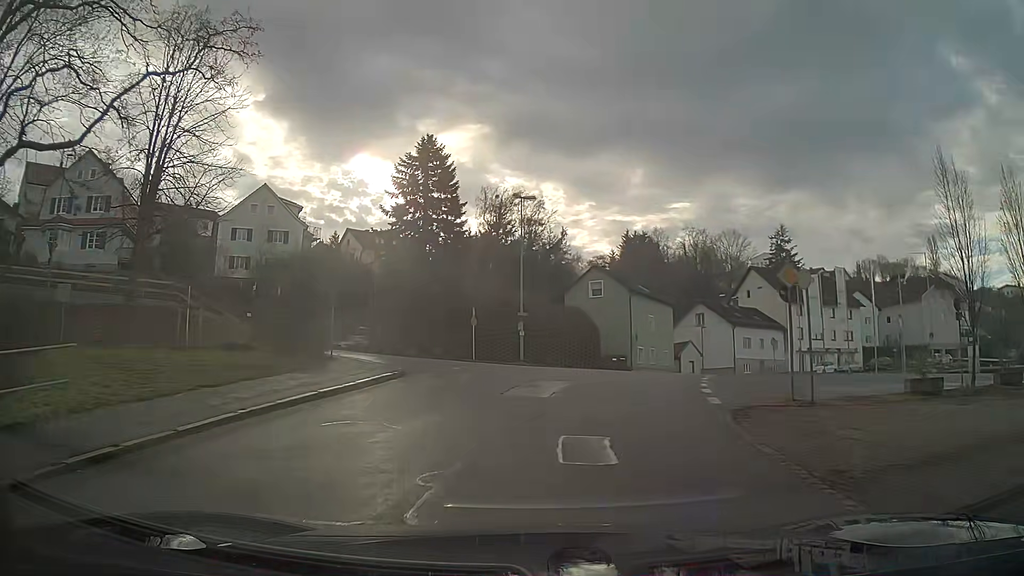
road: residential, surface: asphalt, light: Day
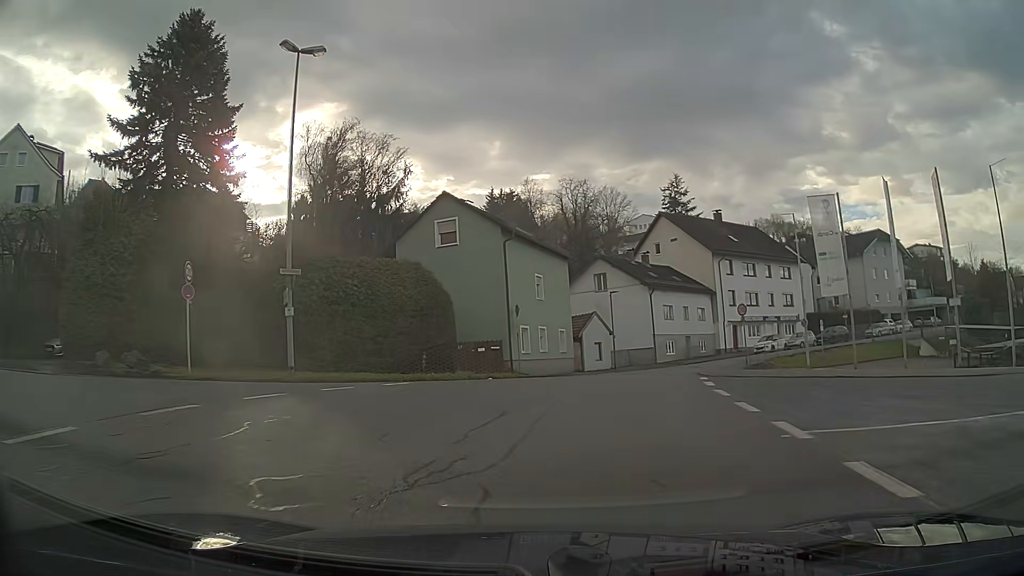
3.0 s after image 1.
(+2.1, +20.7) m; +12°
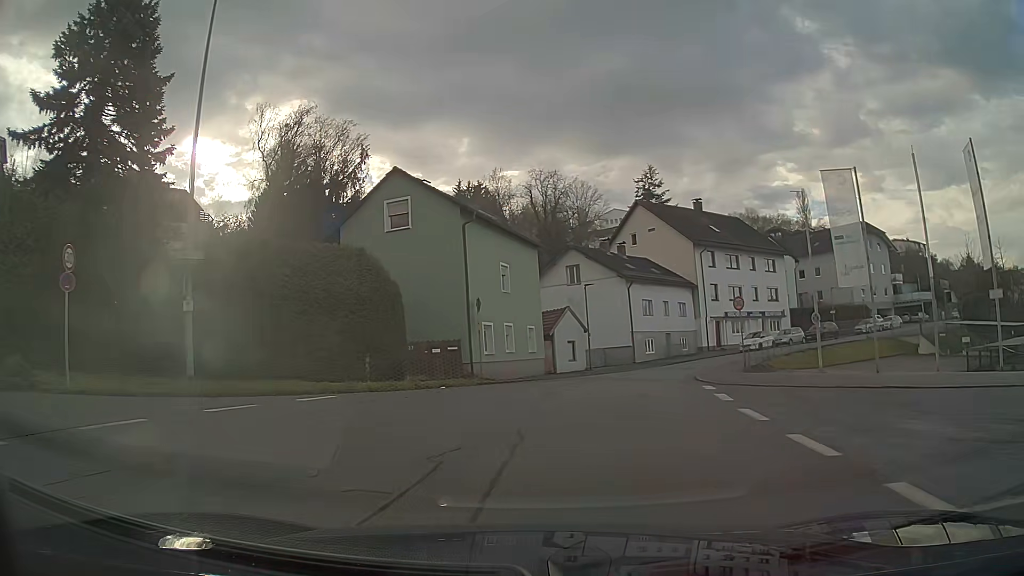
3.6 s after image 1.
(+0.1, +4.4) m; +3°
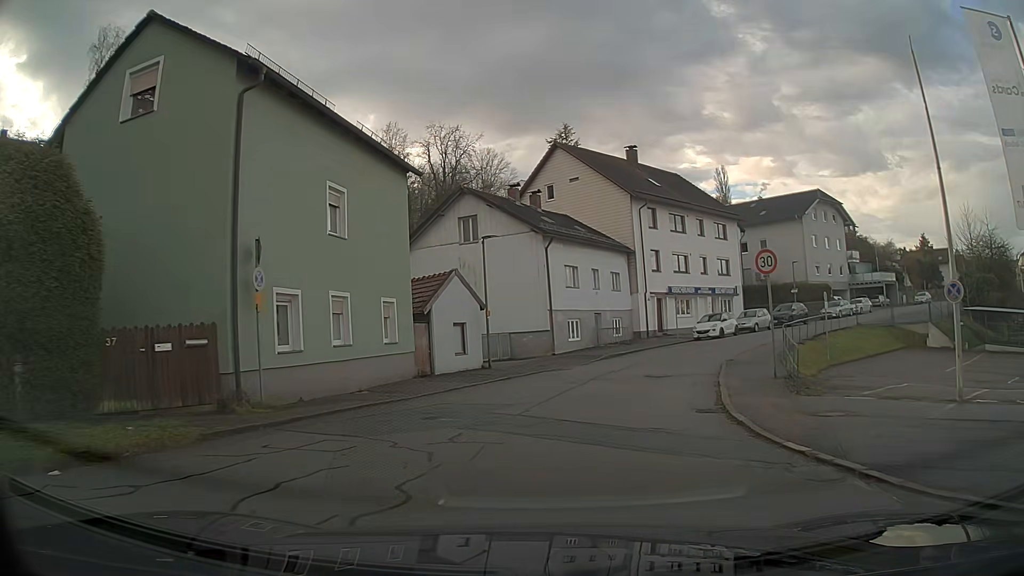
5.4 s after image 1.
(+0.9, +13.4) m; +8°
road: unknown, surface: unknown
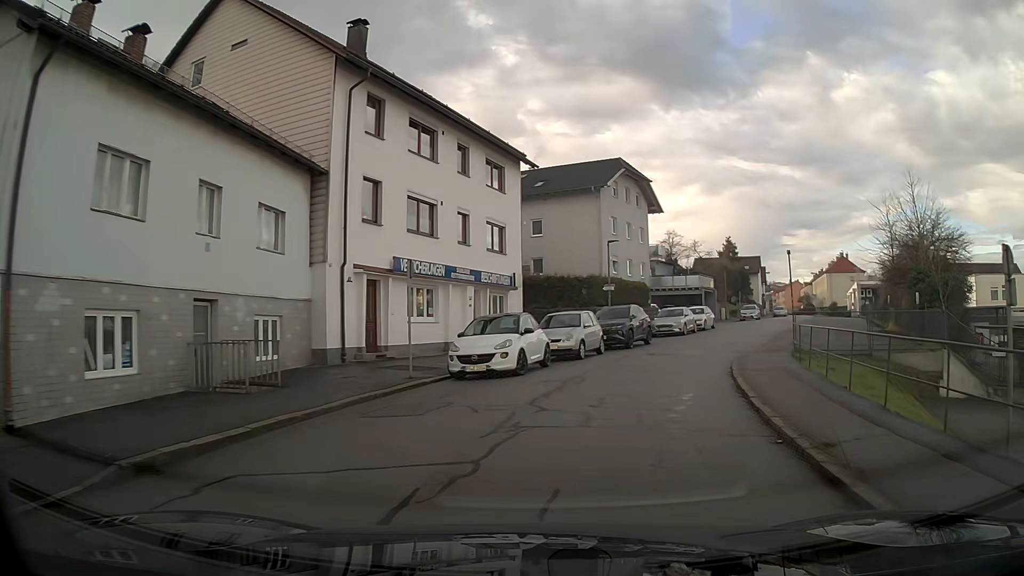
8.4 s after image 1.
(+4.2, +22.6) m; +24°
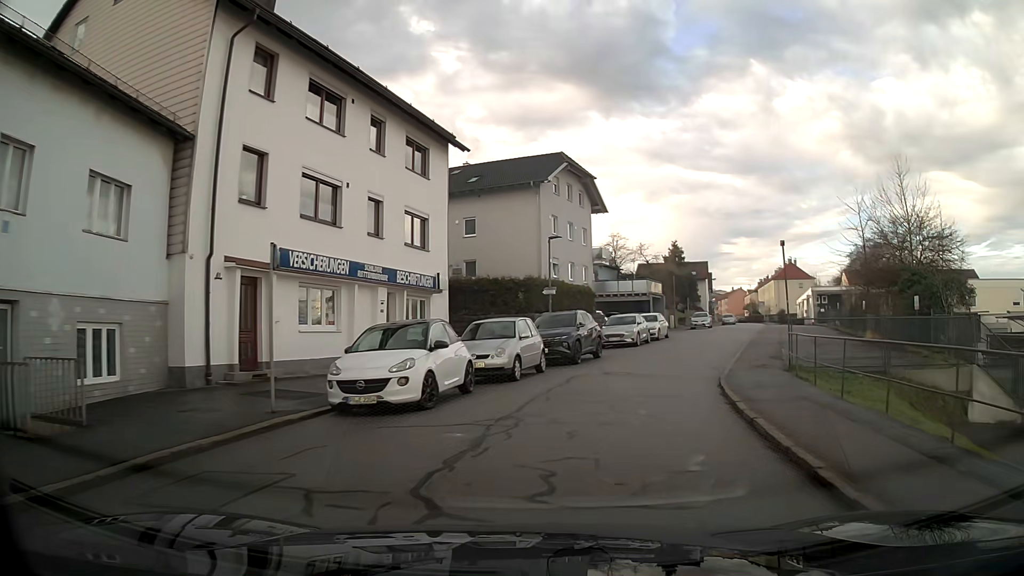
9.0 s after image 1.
(+0.2, +4.7) m; +5°
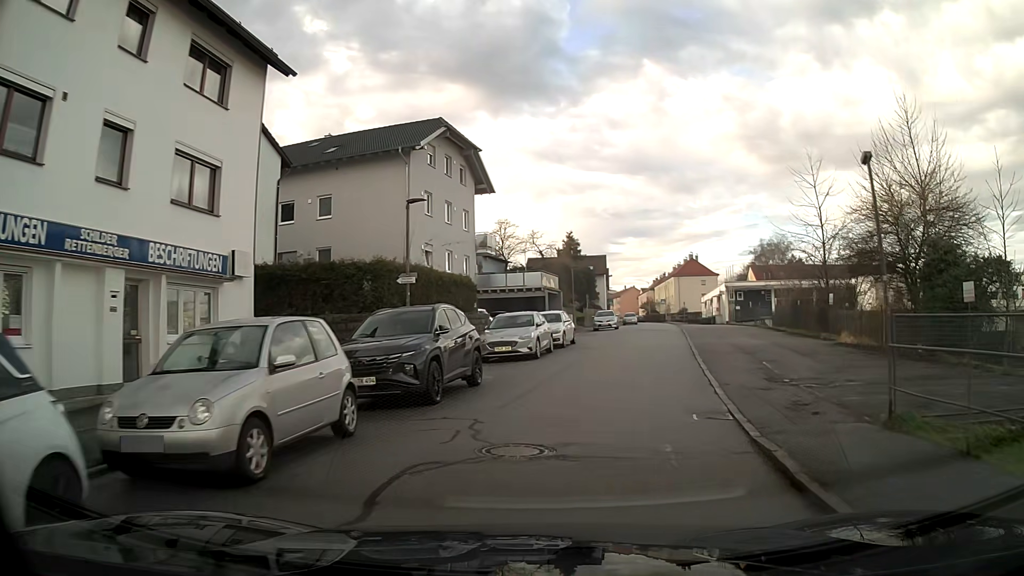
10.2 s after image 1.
(+0.8, +9.5) m; +9°
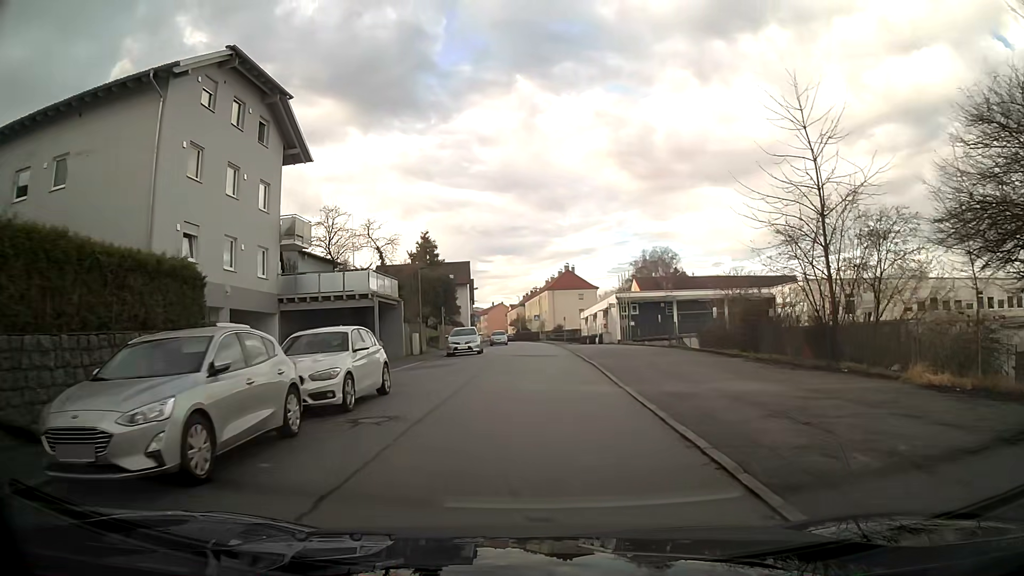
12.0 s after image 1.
(+1.5, +14.5) m; +10°
(0, +10) (0, +20) (0, +30) (0, +40) (0, +50) (0, +60) (0, +70) (0, +80) (-1, +90) (-3, +100) m
